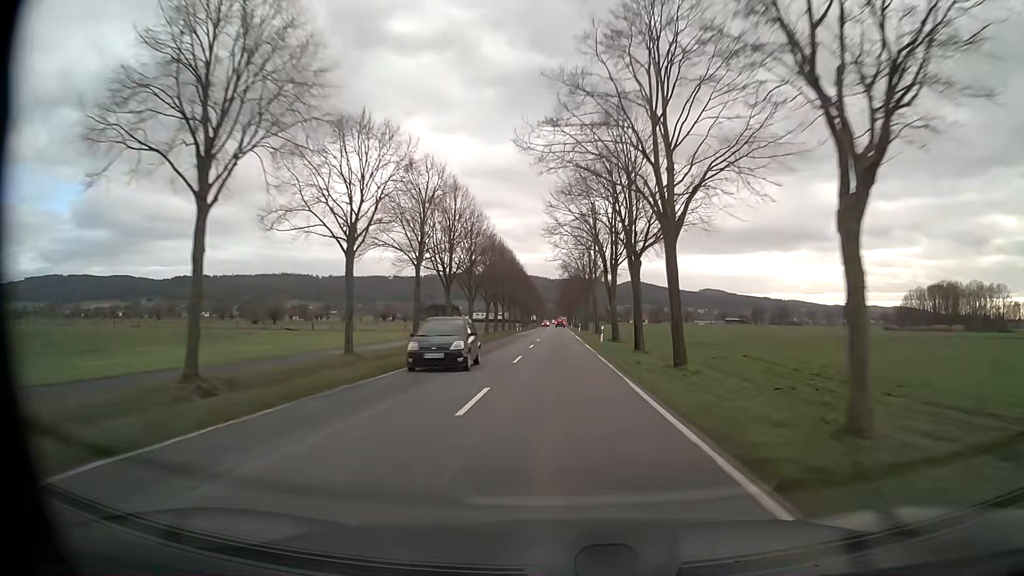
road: tertiary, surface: asphalt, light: Day
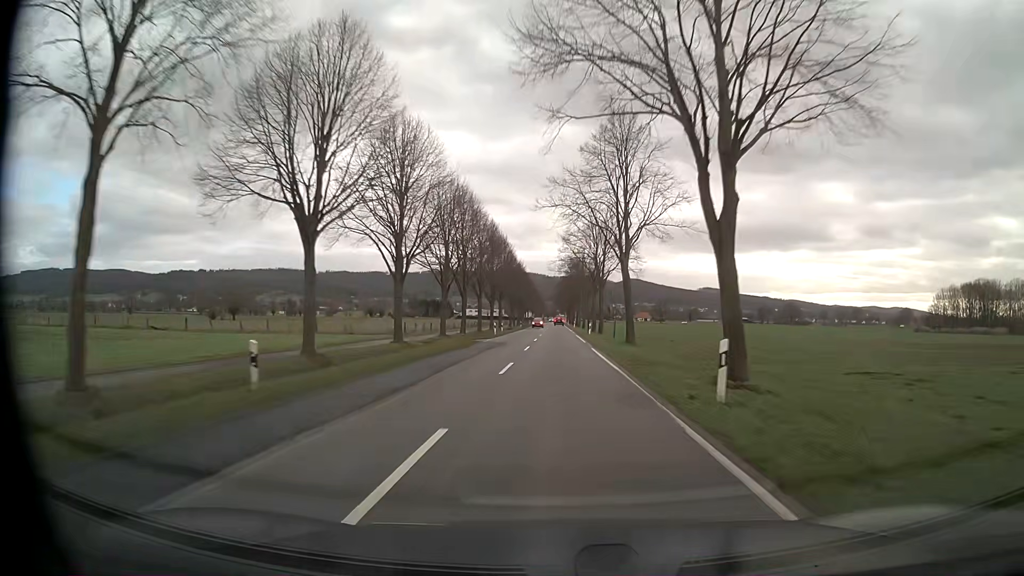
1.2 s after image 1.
(+0.1, +29.5) m; 0°
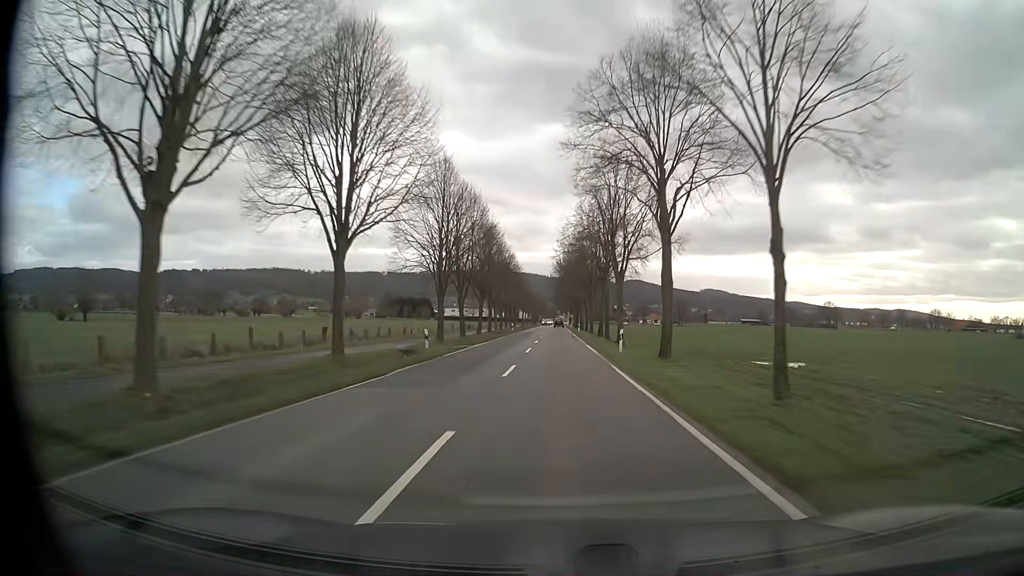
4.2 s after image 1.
(0.0, +72.3) m; 0°
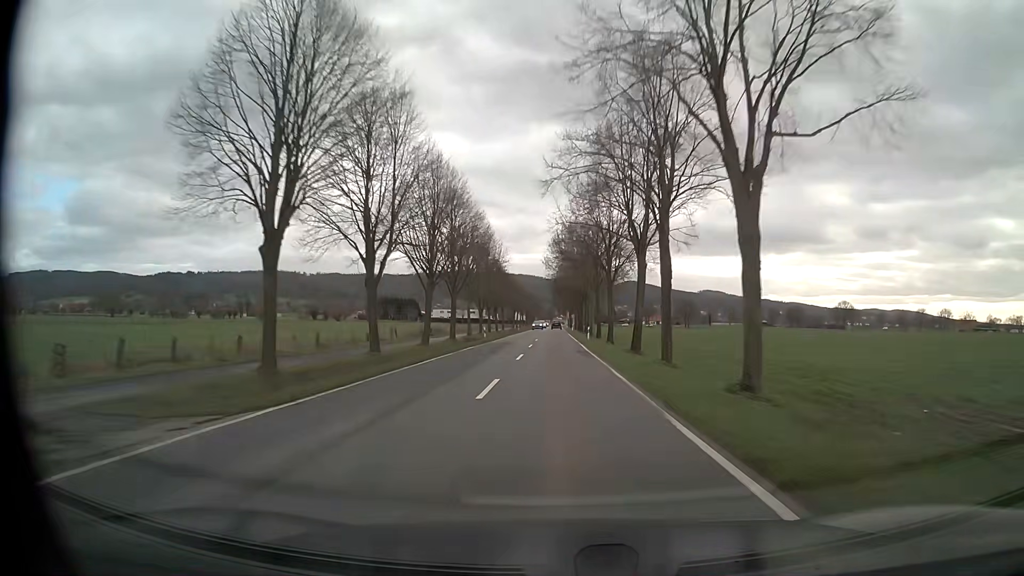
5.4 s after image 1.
(+0.1, +28.6) m; 0°
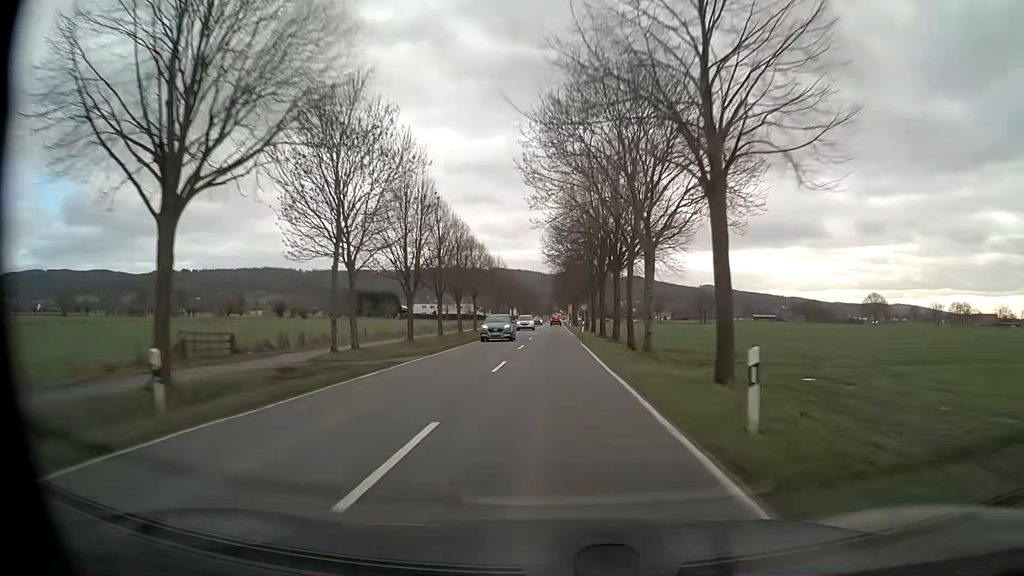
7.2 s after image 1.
(+0.1, +43.2) m; 0°
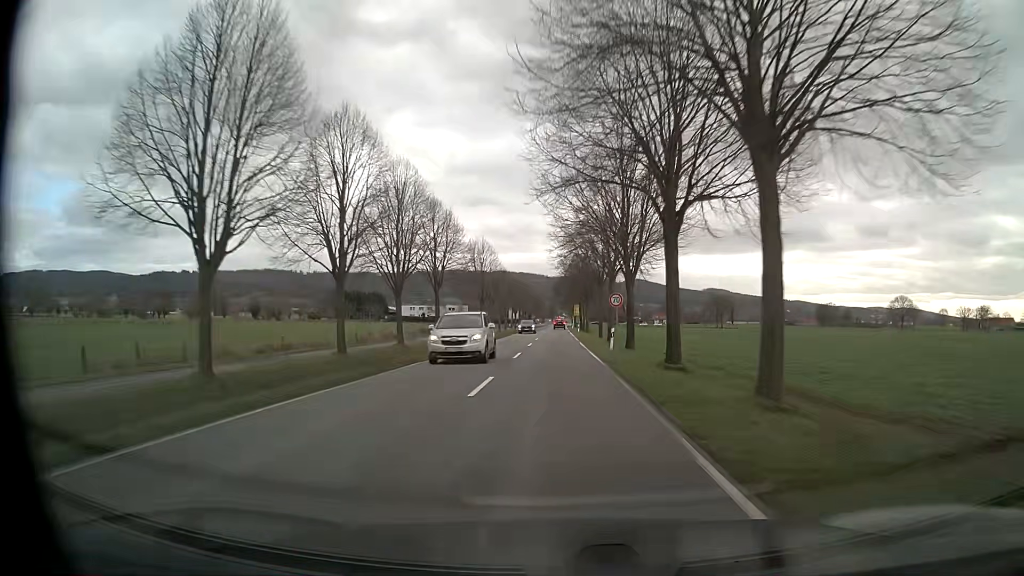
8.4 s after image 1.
(-0.1, +29.0) m; 0°
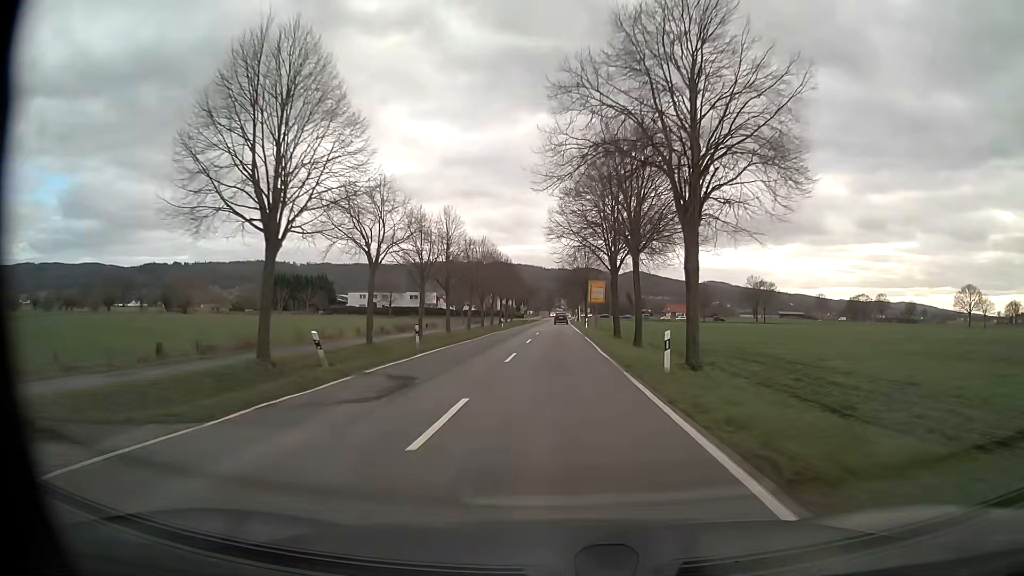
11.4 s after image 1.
(+0.1, +64.7) m; 0°
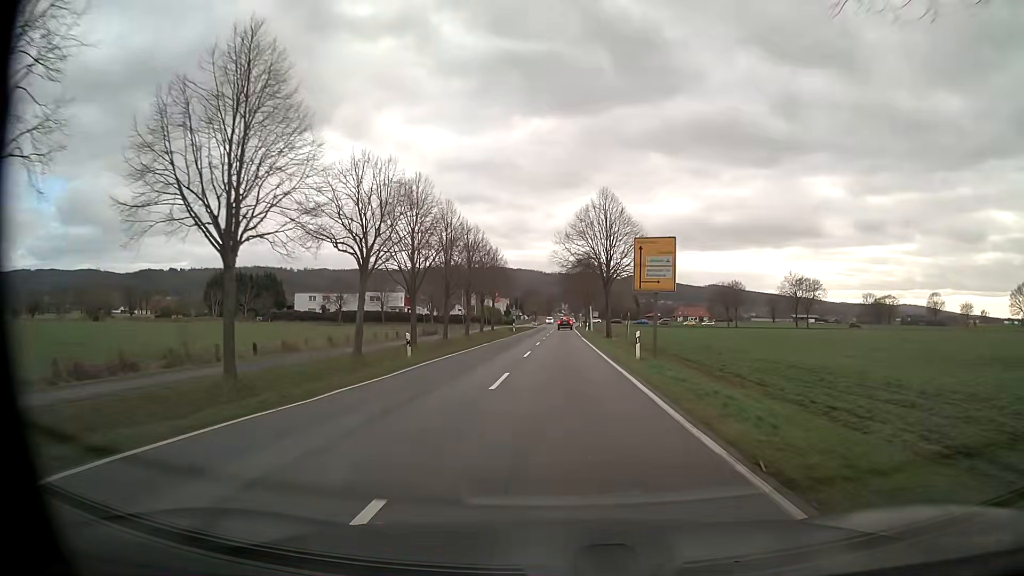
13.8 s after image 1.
(+0.1, +41.5) m; 0°
(0, +10) (0, +20) (0, +30) (0, +40) (0, +50) (0, +60) (0, +70) (+1, +80) (+1, +90) (+1, +100) m
